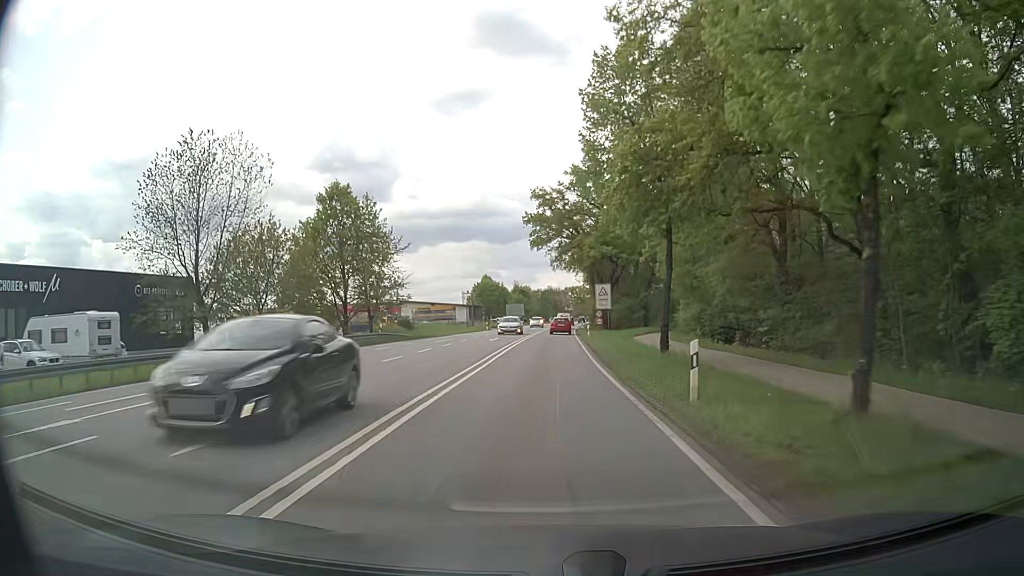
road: secondary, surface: asphalt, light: Day
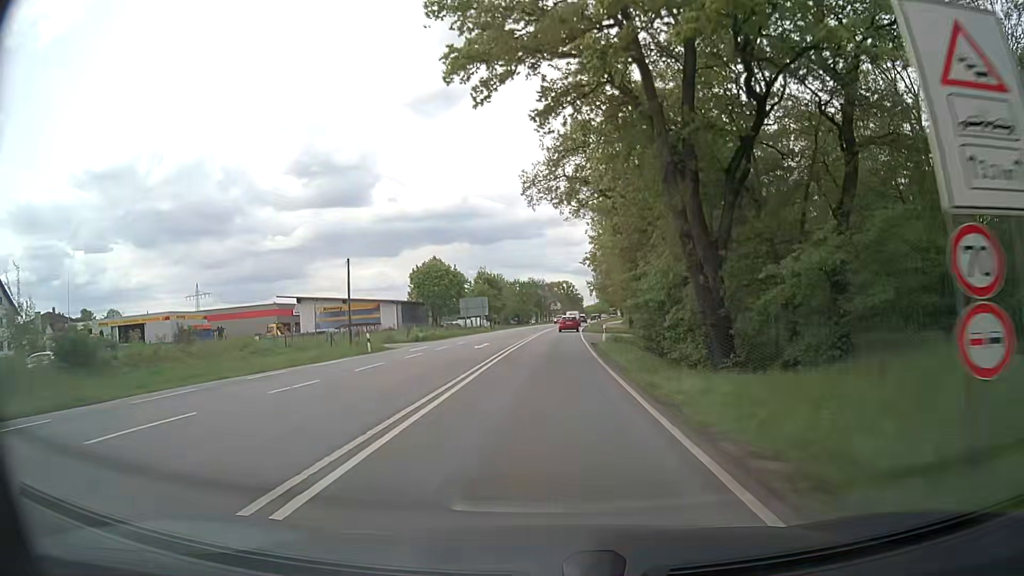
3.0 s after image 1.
(+0.4, +51.1) m; 0°
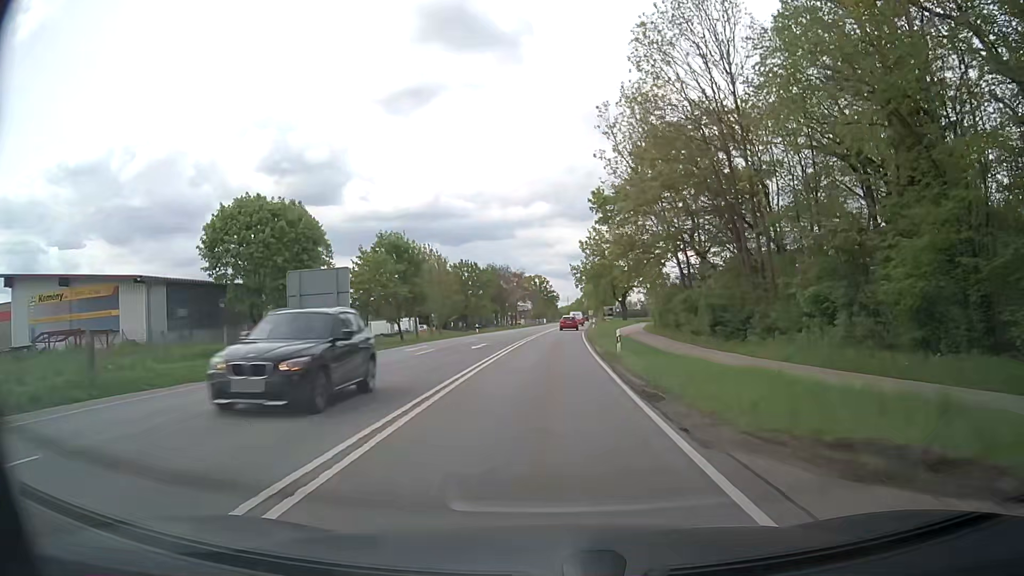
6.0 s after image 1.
(+1.6, +51.7) m; +3°
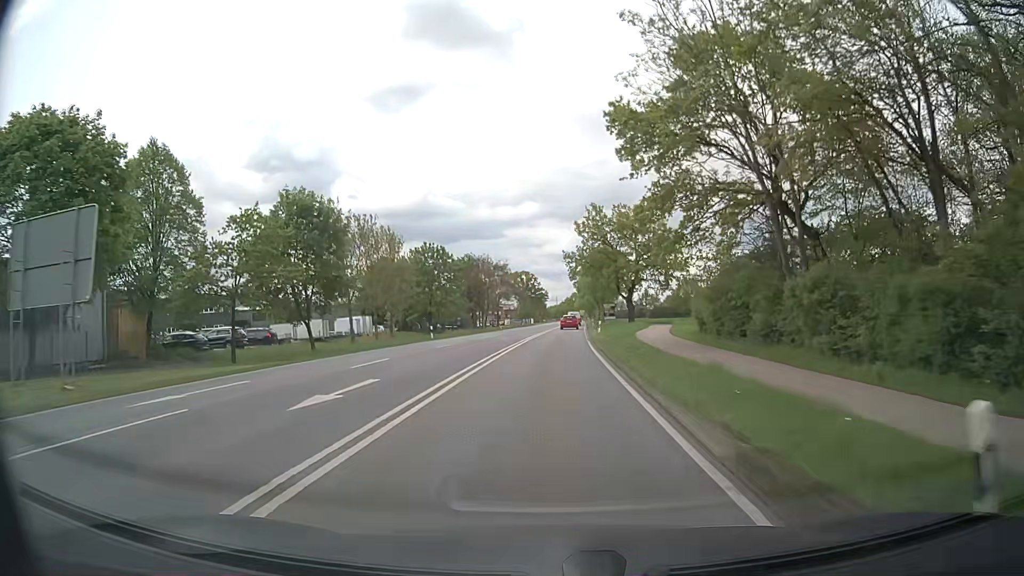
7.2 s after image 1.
(+0.1, +20.8) m; 0°
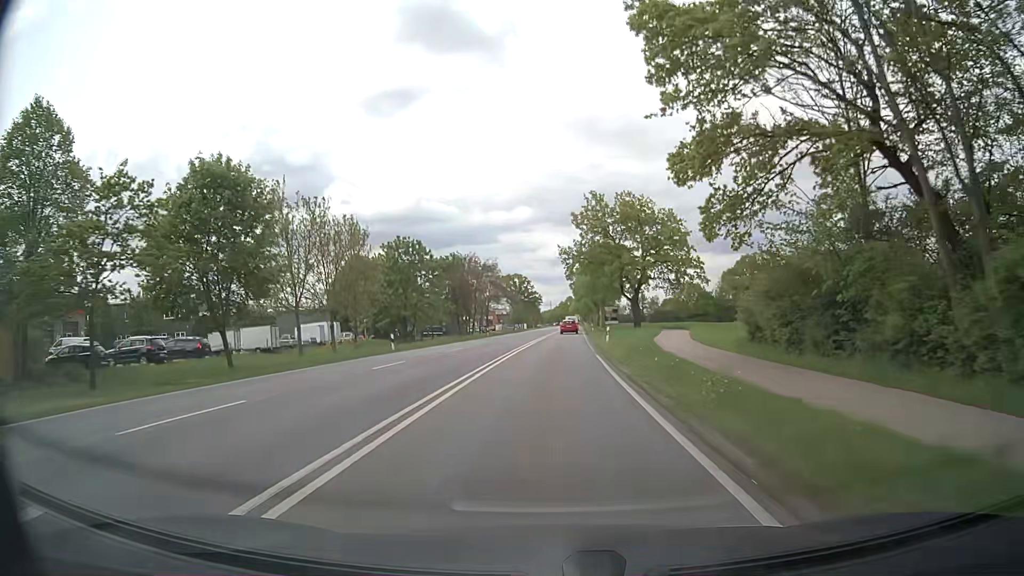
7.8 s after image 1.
(+0.1, +10.4) m; +1°
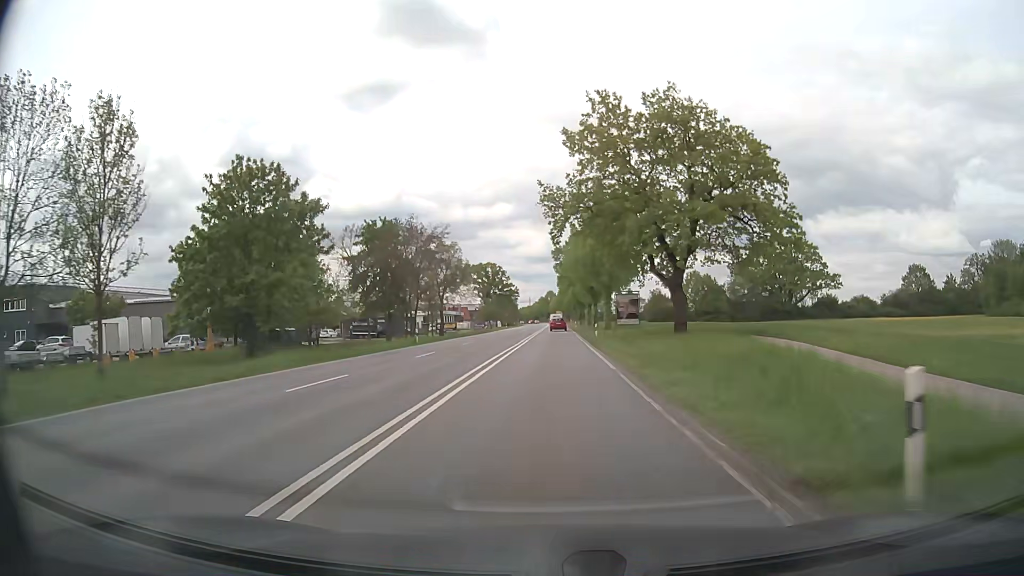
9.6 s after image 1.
(+0.4, +31.4) m; +2°
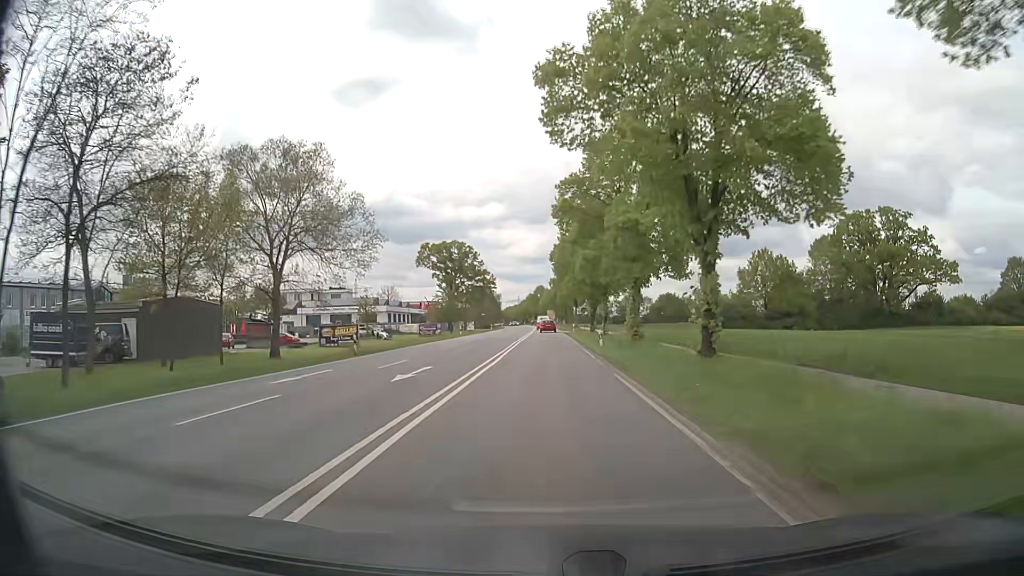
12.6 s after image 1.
(+0.6, +52.8) m; 0°
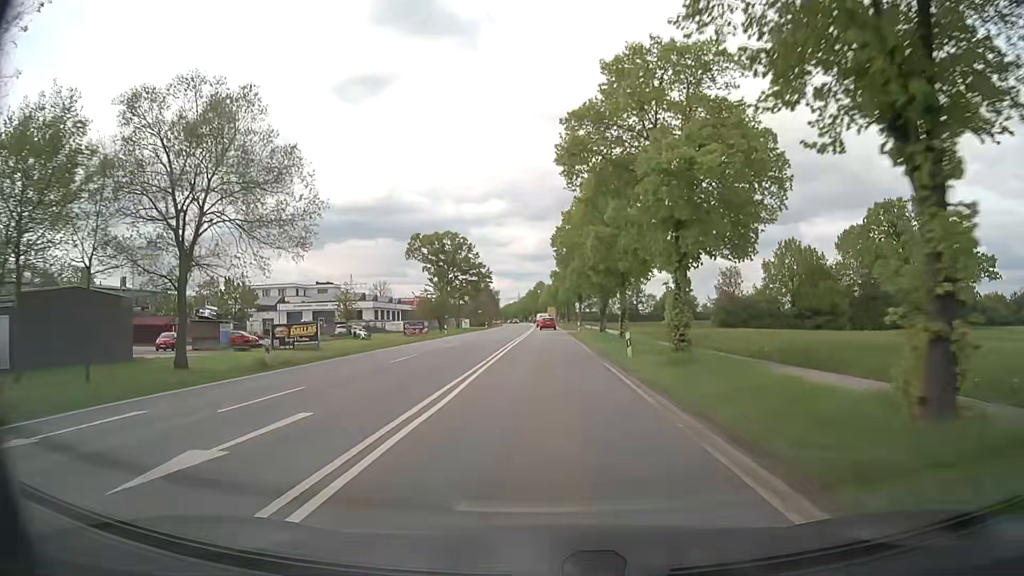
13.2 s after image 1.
(0.0, +10.6) m; 0°
(0, +10) (0, +20) (0, +30) (0, +40) (0, +50) (0, +60) (0, +70) (0, +80) (0, +90) (0, +100) m
